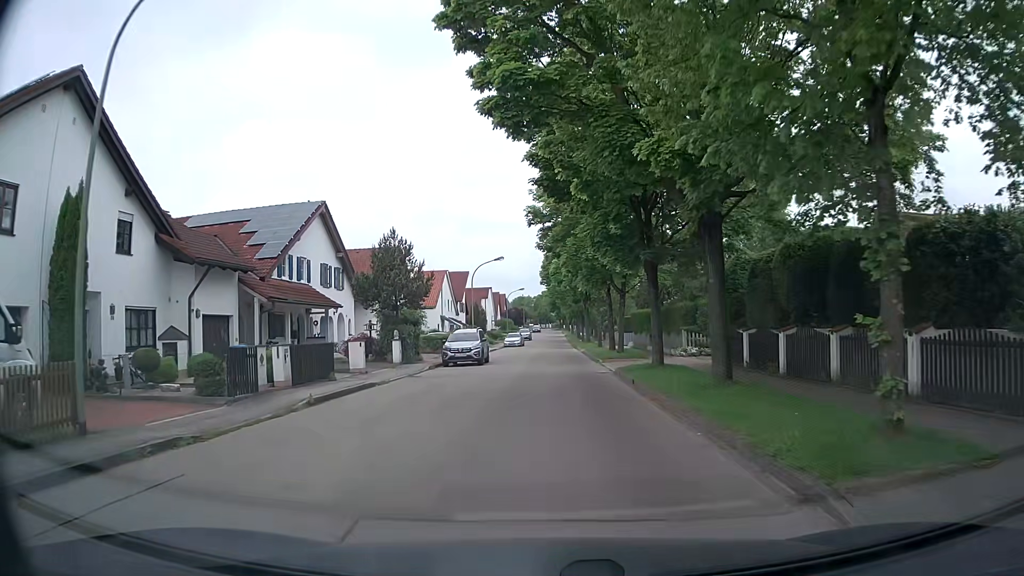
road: residential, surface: asphalt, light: Day
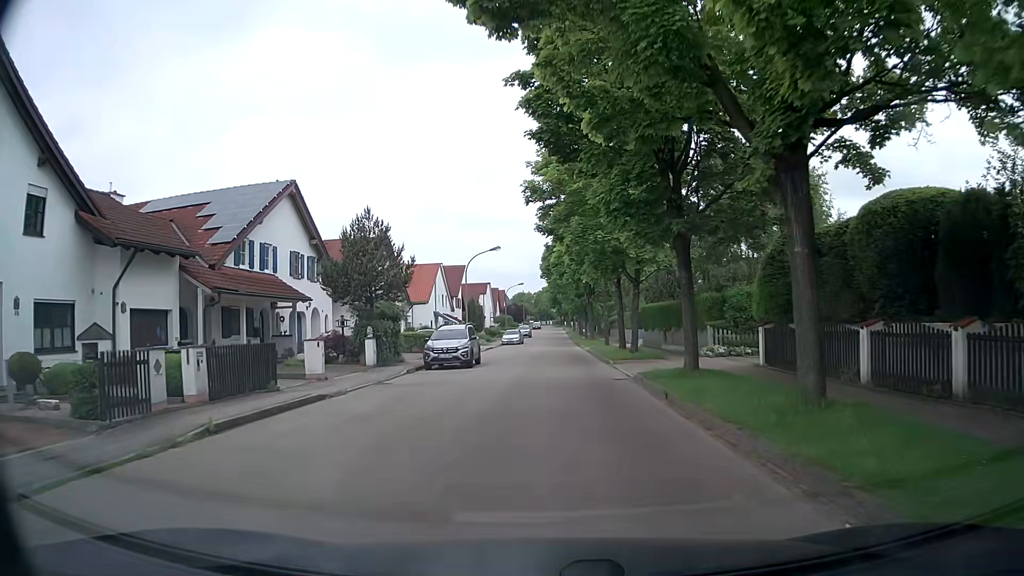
(0.0, +4.6) m; +1°
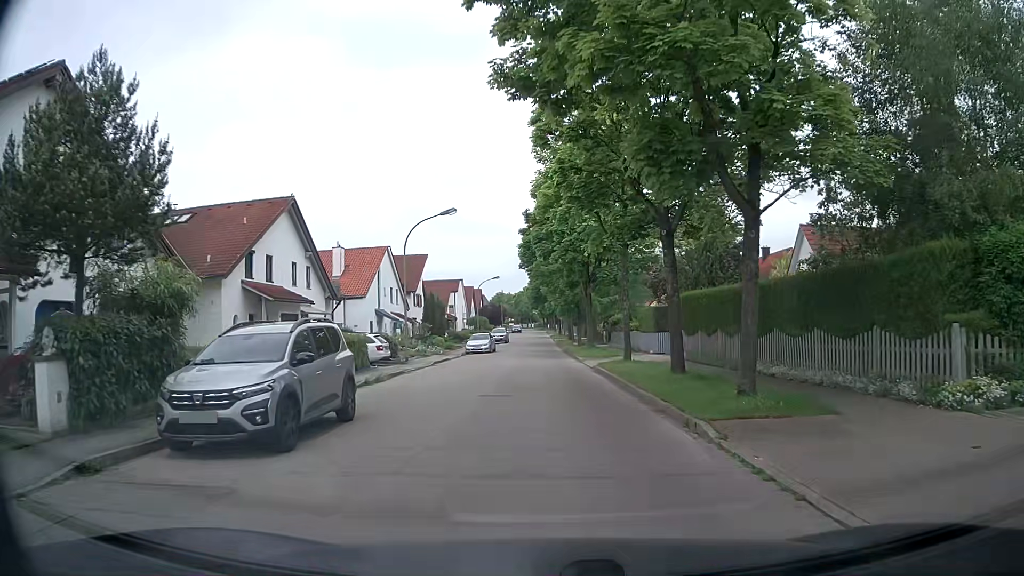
(-0.1, +16.7) m; 0°
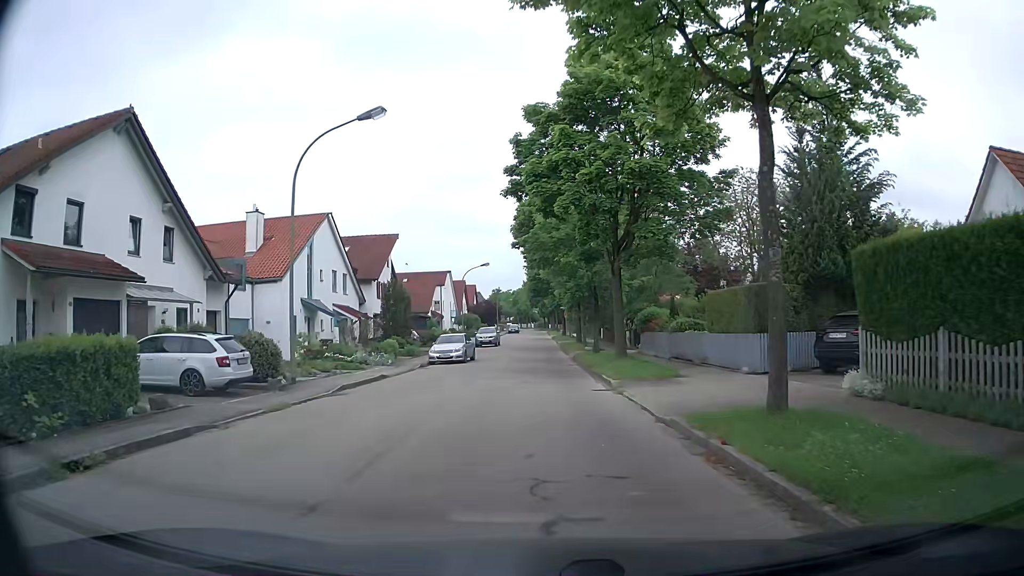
(+0.1, +15.4) m; -1°
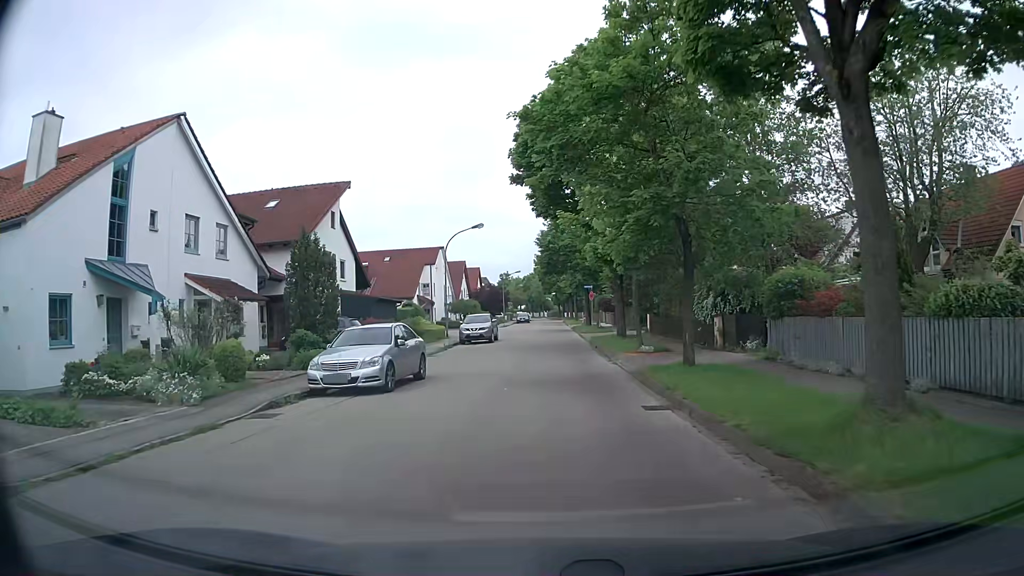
(0.0, +18.6) m; 0°
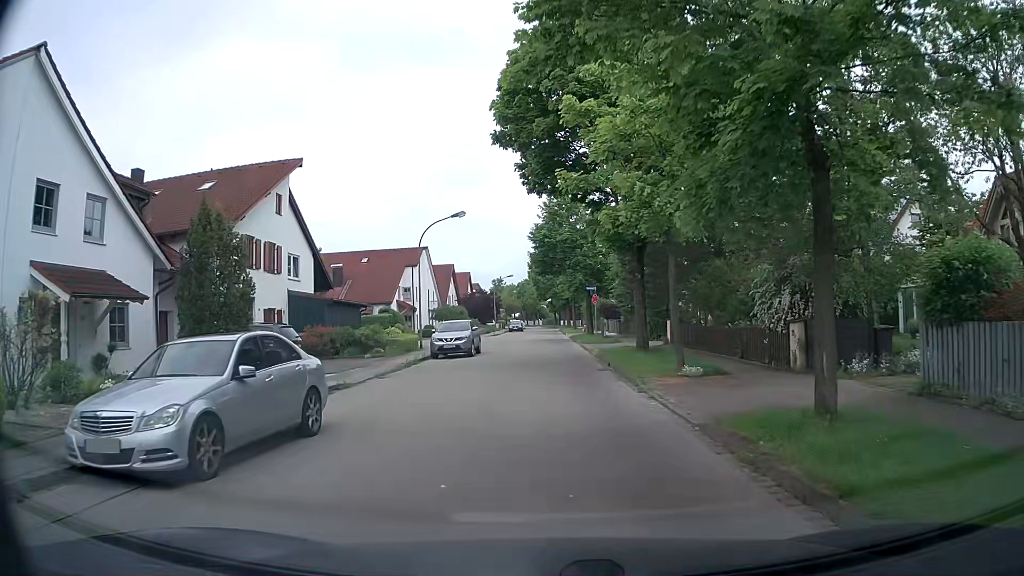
(0.0, +7.8) m; -1°
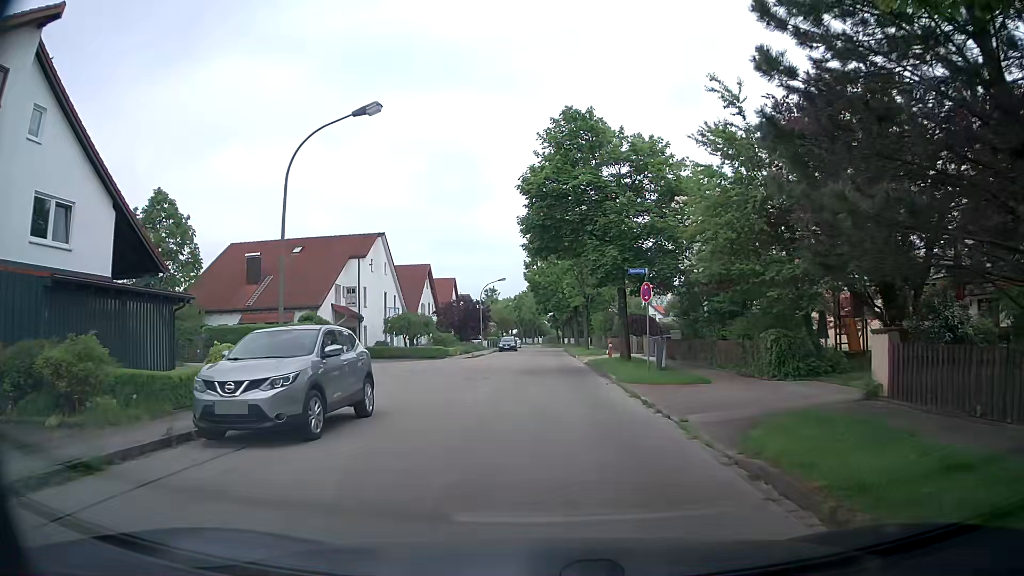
(+0.6, +20.1) m; +1°
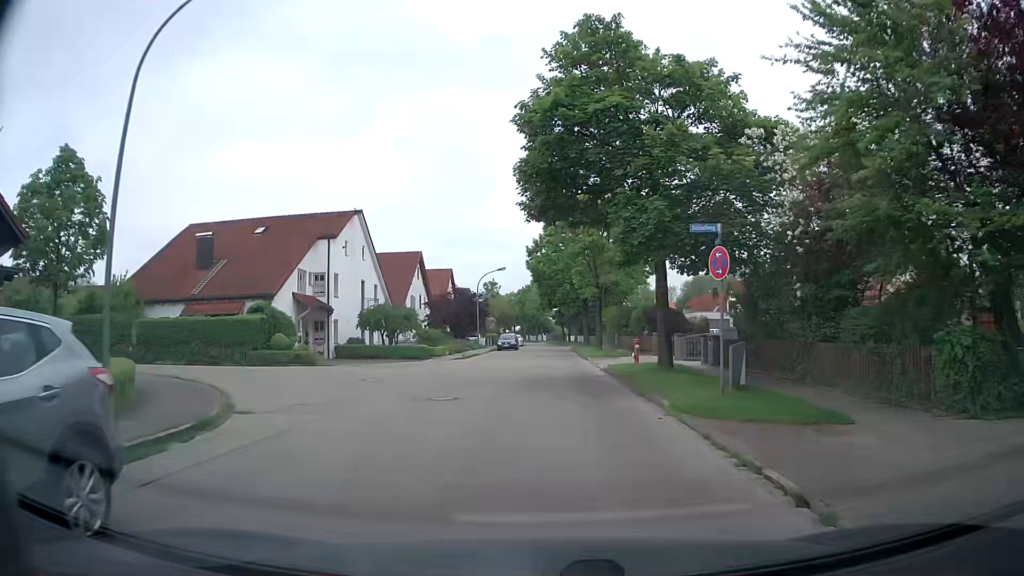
(+0.1, +7.9) m; 0°
(0, +10) (0, +20) (0, +30) (0, +40) (+1, +50) (+1, +60) (+1, +70) (+1, +80) (+1, +90) (0, +100) m
